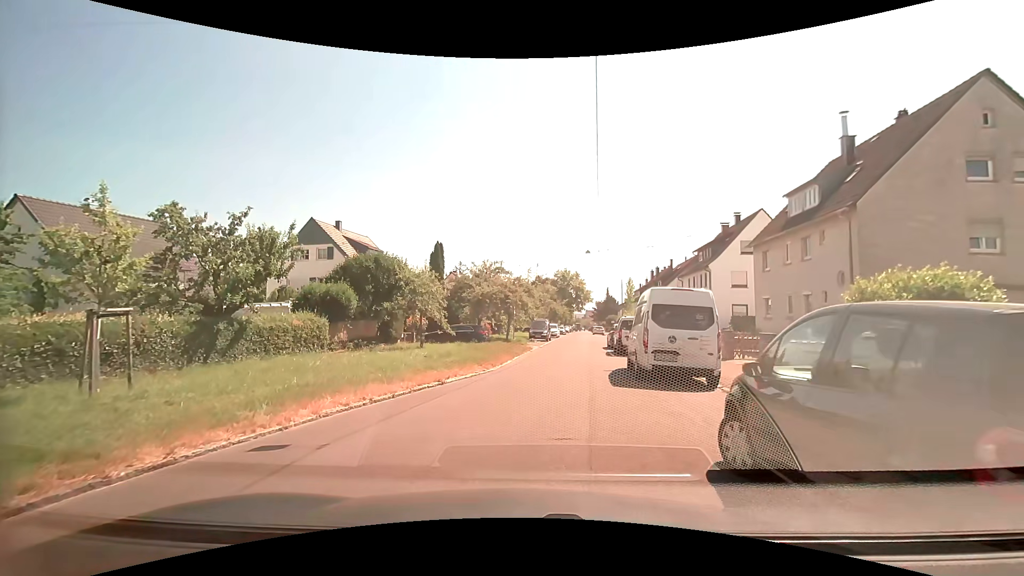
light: Day
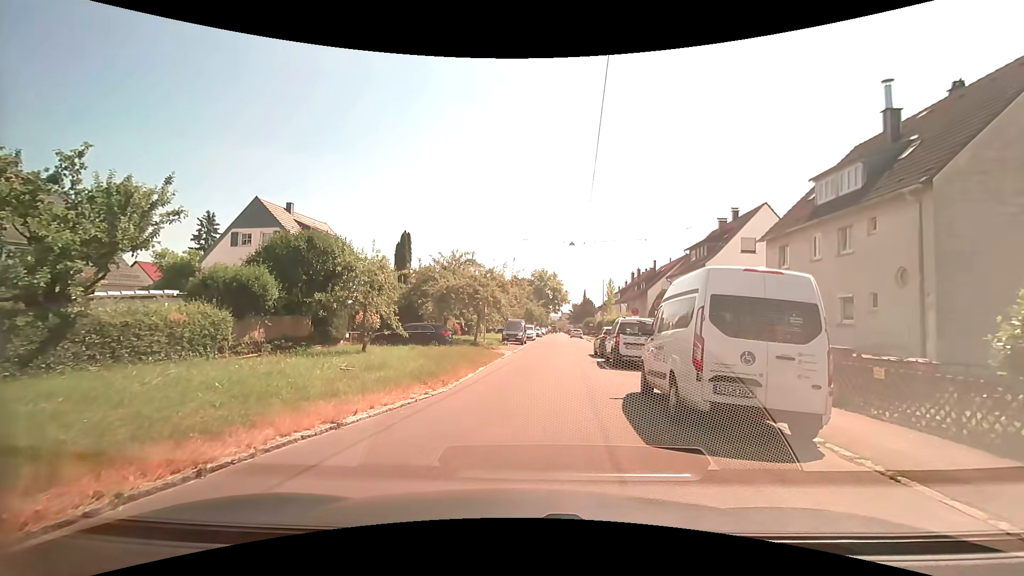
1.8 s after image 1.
(+0.1, +5.3) m; +3°
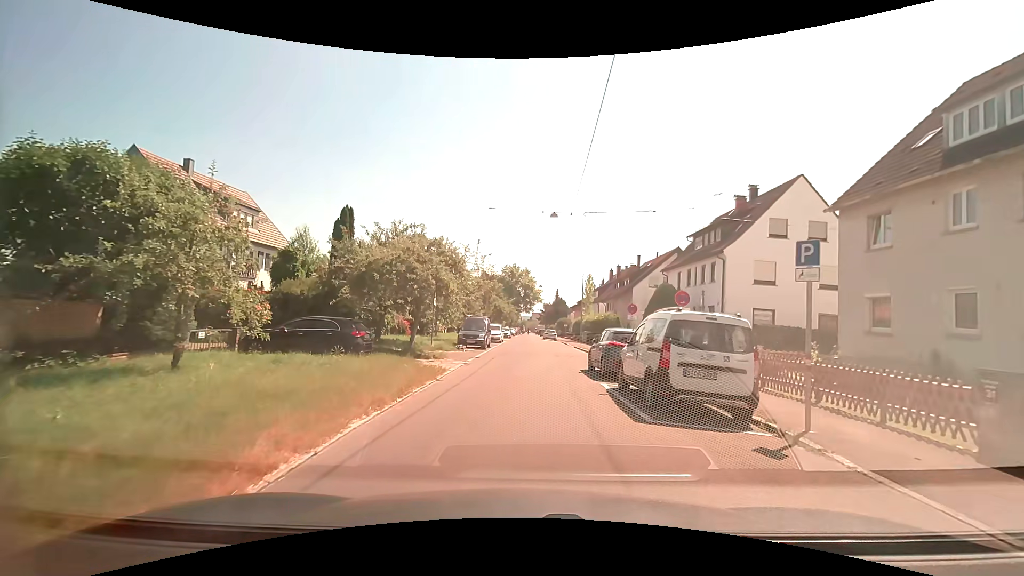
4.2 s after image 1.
(+0.3, +9.5) m; +3°
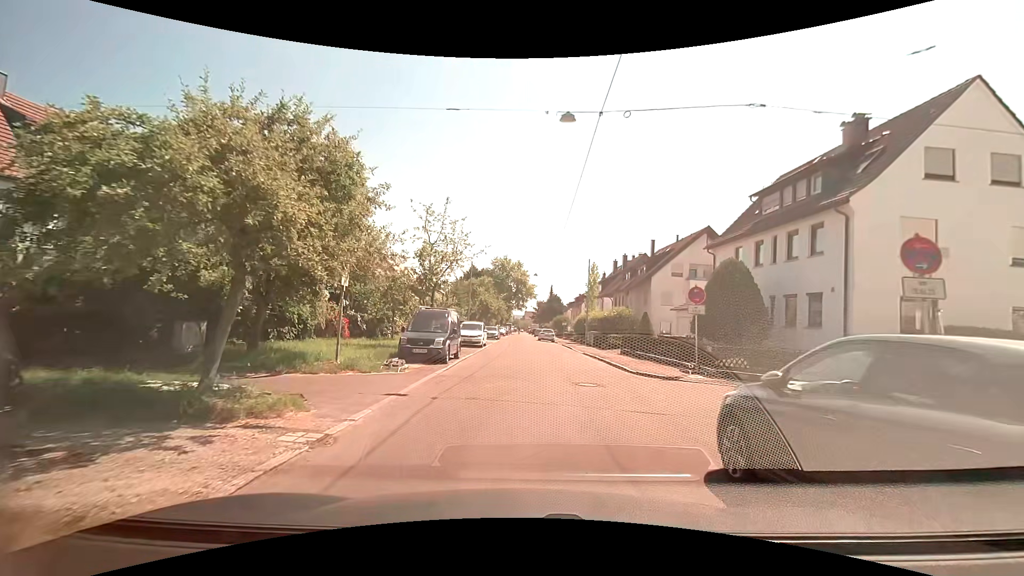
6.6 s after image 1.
(+0.3, +12.2) m; +2°
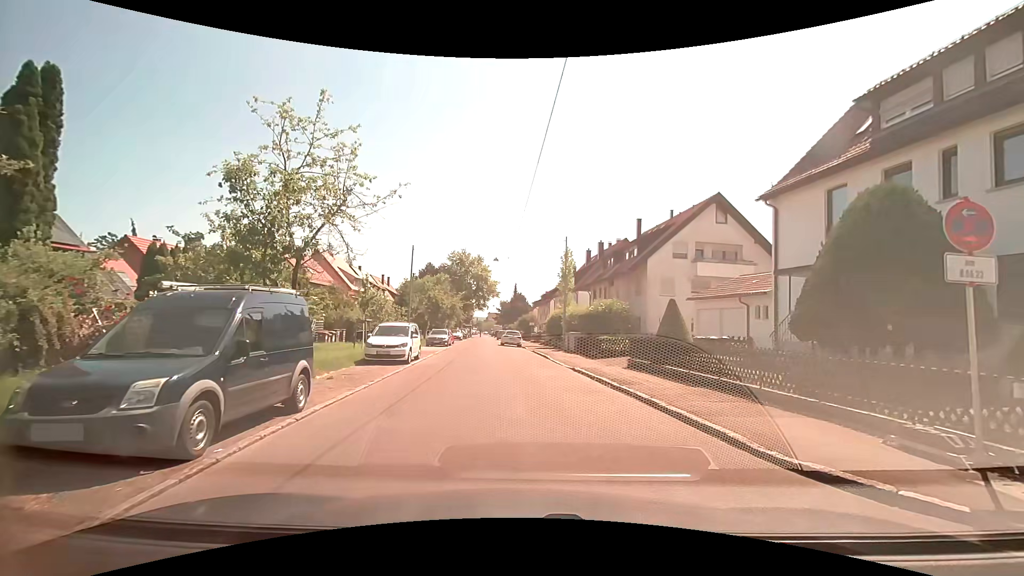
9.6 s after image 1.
(+0.2, +11.6) m; +4°
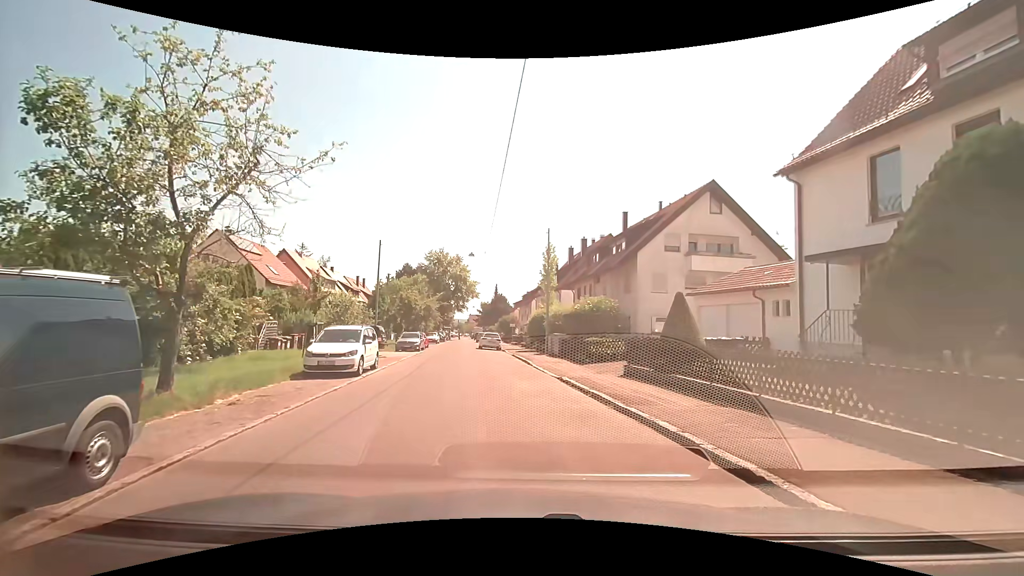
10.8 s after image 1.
(+0.1, +3.5) m; +1°
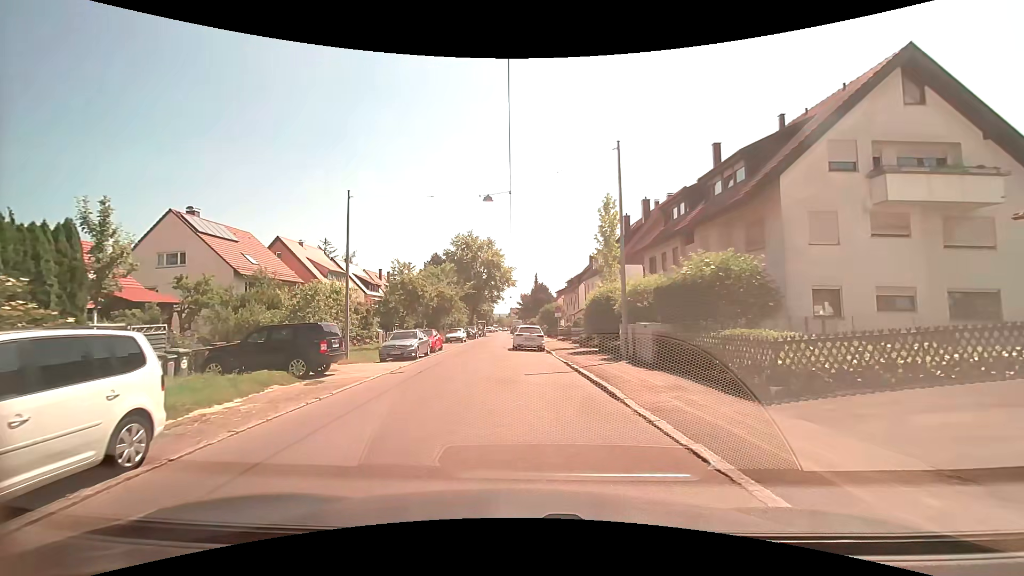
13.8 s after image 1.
(-0.3, +13.8) m; -4°
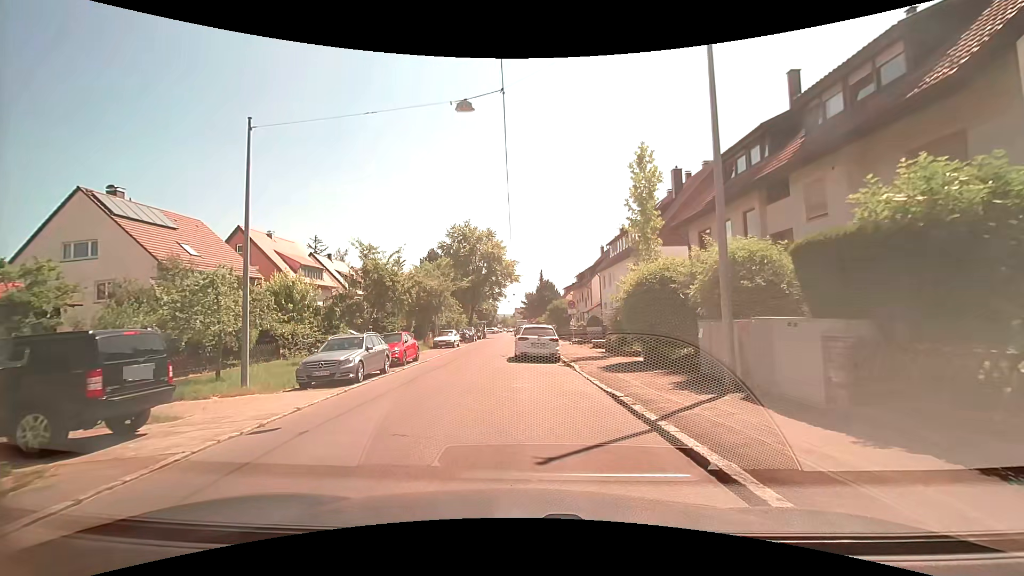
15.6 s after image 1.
(0.0, +8.7) m; 0°
(-1, +10) (-2, +20) (-2, +30) (-1, +40) (-3, +49) (-3, +59) (-3, +69) (-4, +79) (-5, +89) (-4, +99) m
